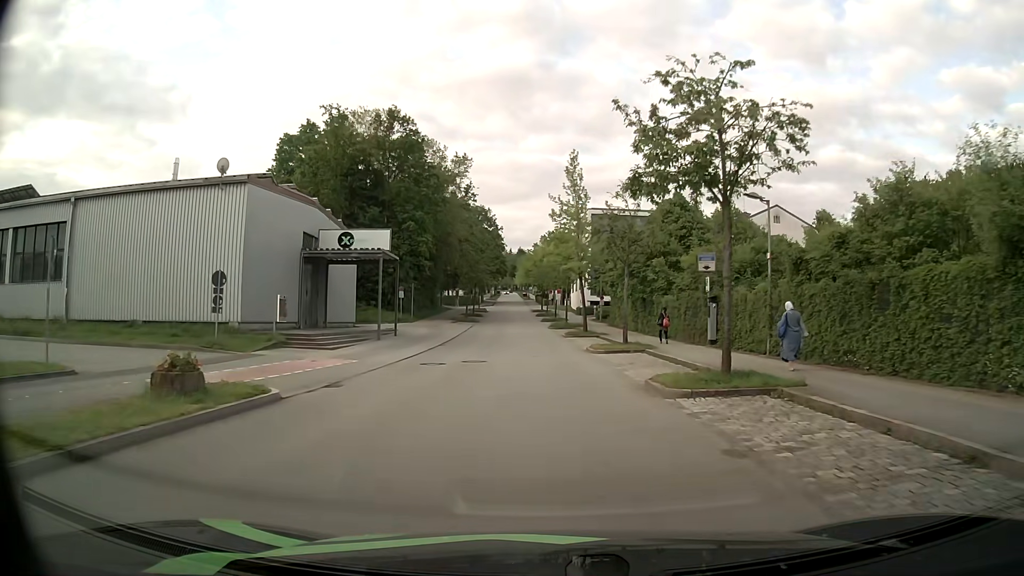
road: residential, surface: asphalt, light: Day
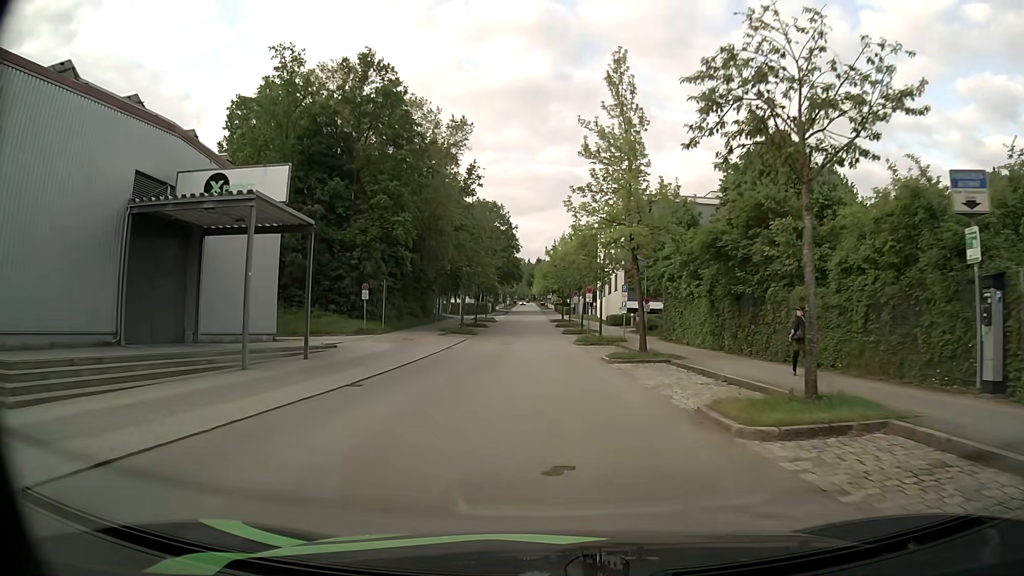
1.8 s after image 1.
(-0.3, +17.9) m; -2°
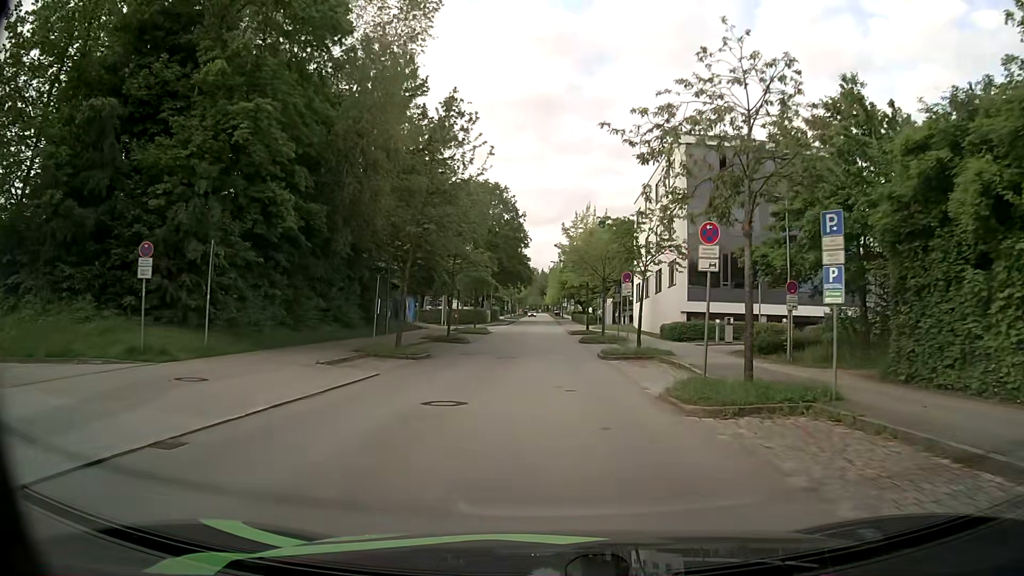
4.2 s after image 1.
(-0.2, +25.9) m; -1°
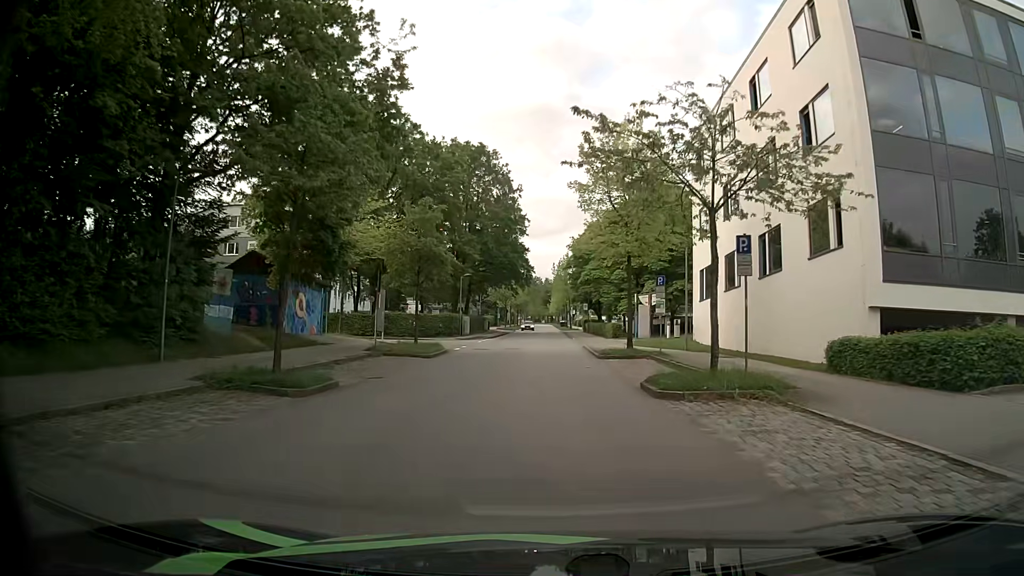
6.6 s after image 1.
(+0.1, +26.2) m; 0°
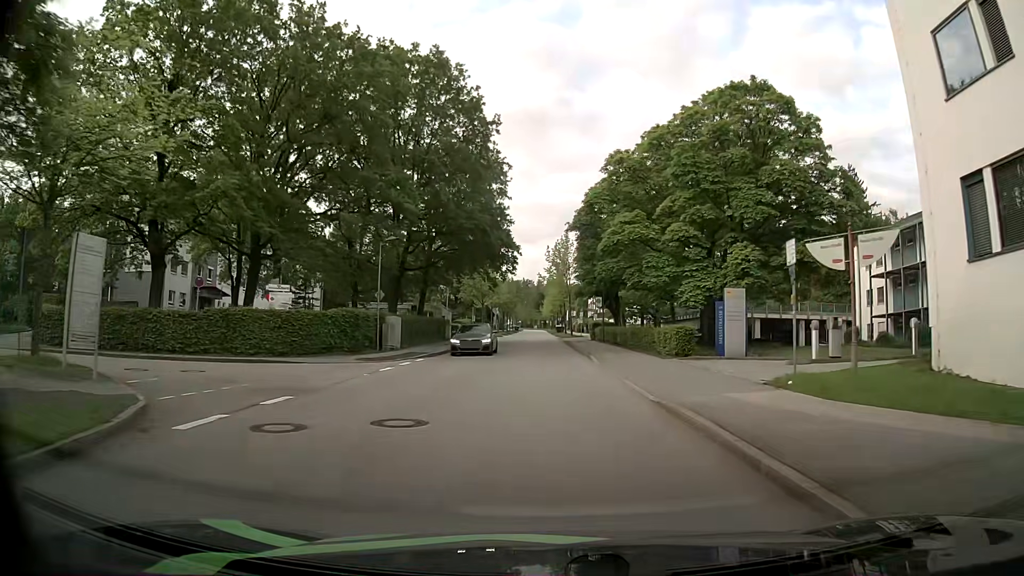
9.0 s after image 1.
(0.0, +26.4) m; -1°
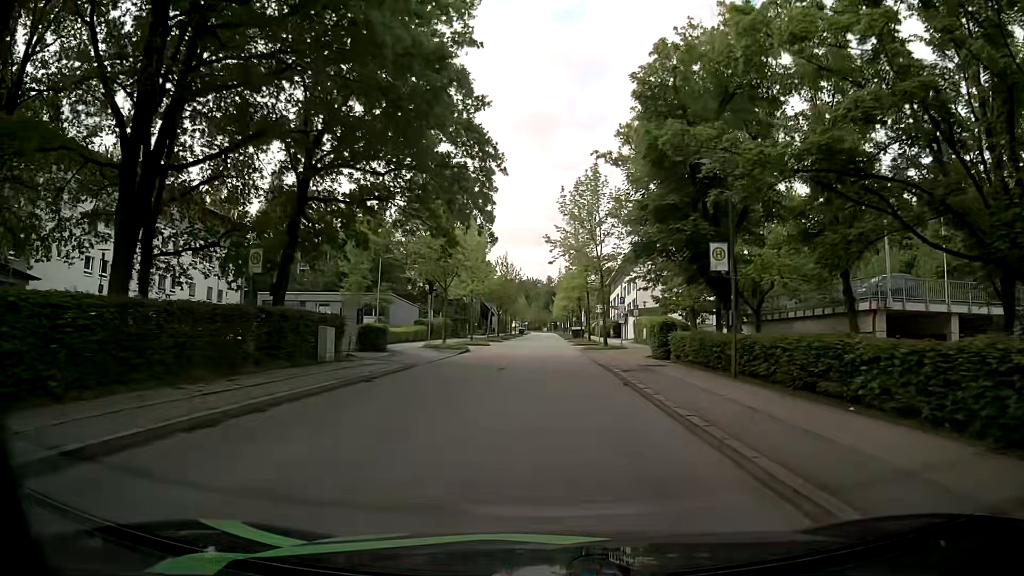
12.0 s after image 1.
(+0.5, +31.9) m; 0°
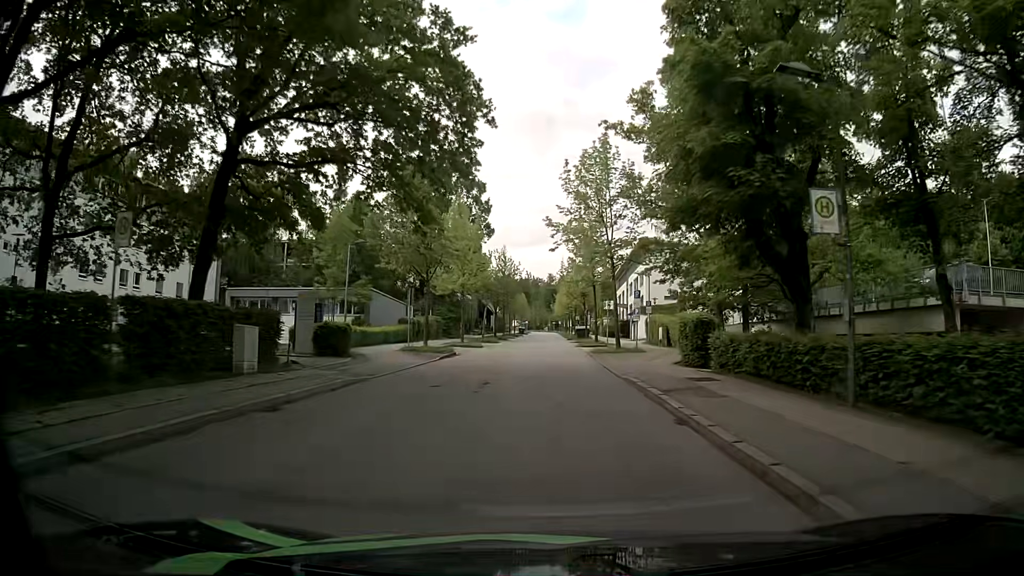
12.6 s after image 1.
(+0.1, +6.5) m; +1°
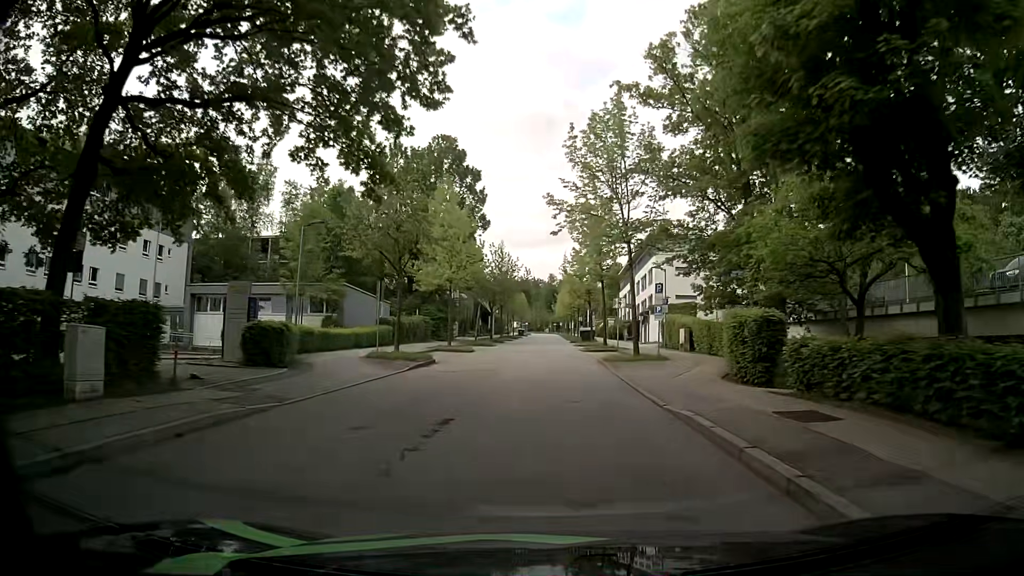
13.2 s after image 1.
(-0.1, +6.6) m; -1°
(0, +10) (0, +20) (0, +30) (0, +40) (0, +50) (0, +60) (0, +70) (0, +80) (0, +90) (0, +100) m
